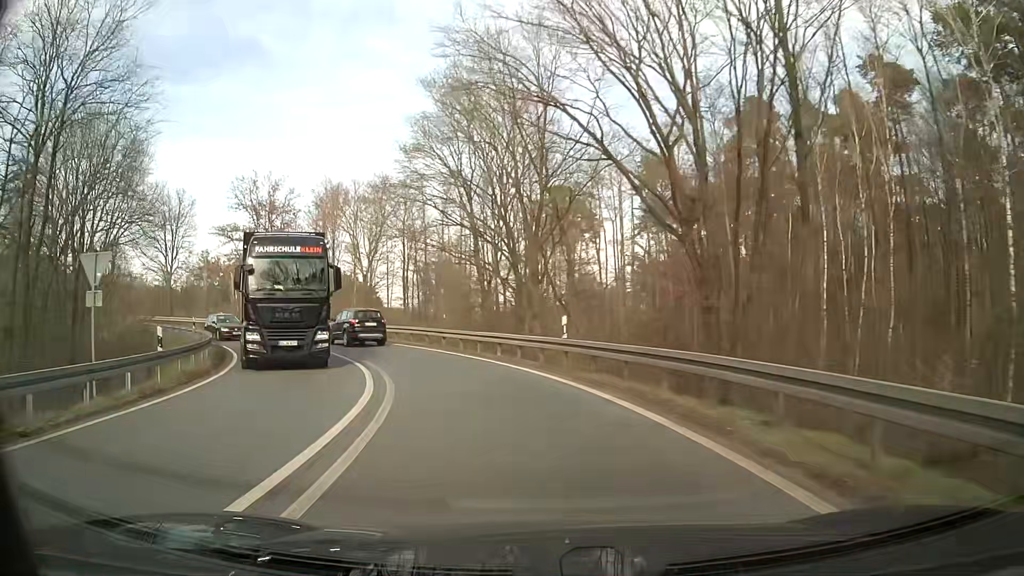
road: trunk_link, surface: asphalt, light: Day
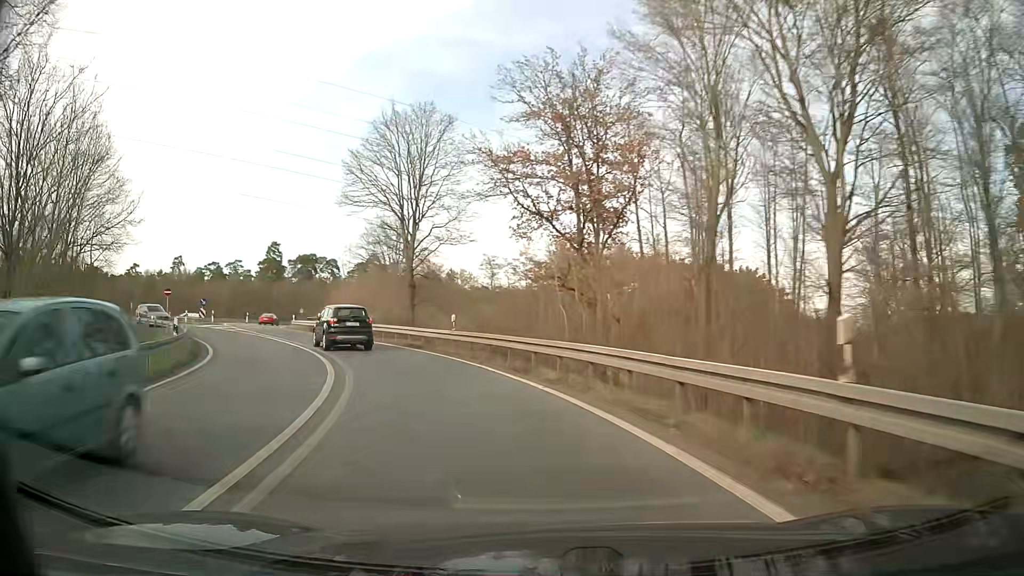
(-9.1, +33.1) m; -33°
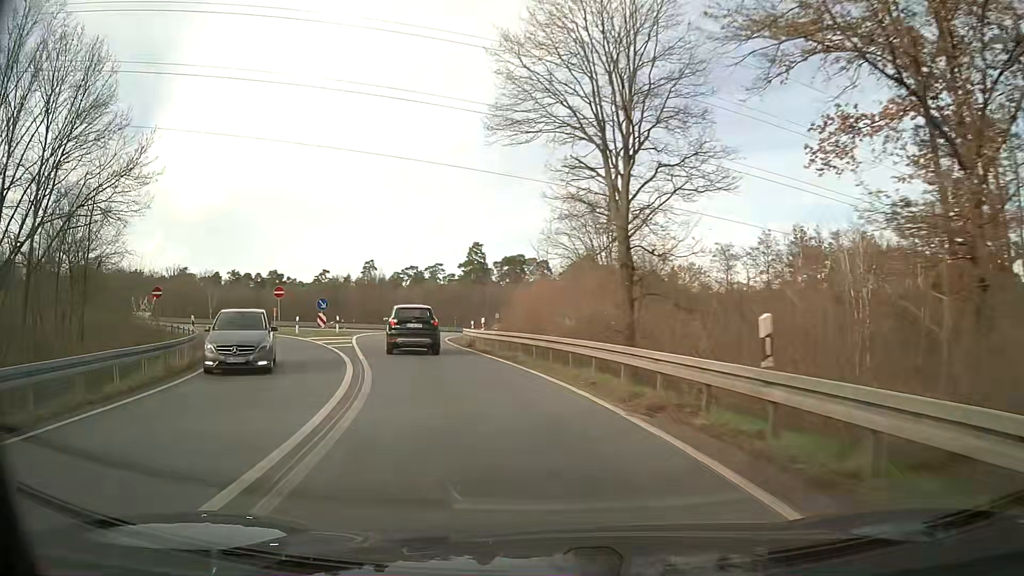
(-2.8, +17.2) m; -18°
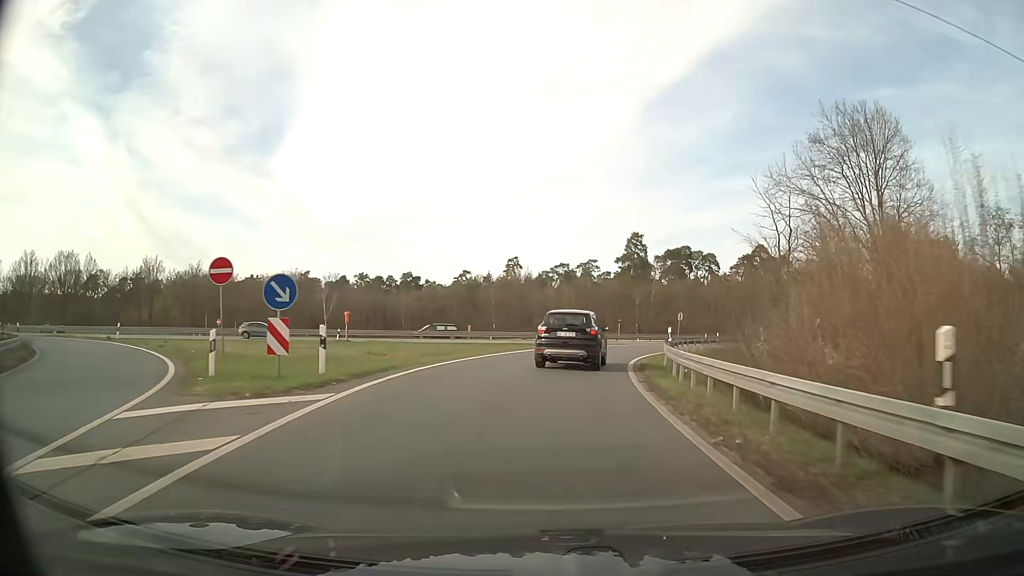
(-4.4, +25.9) m; -13°
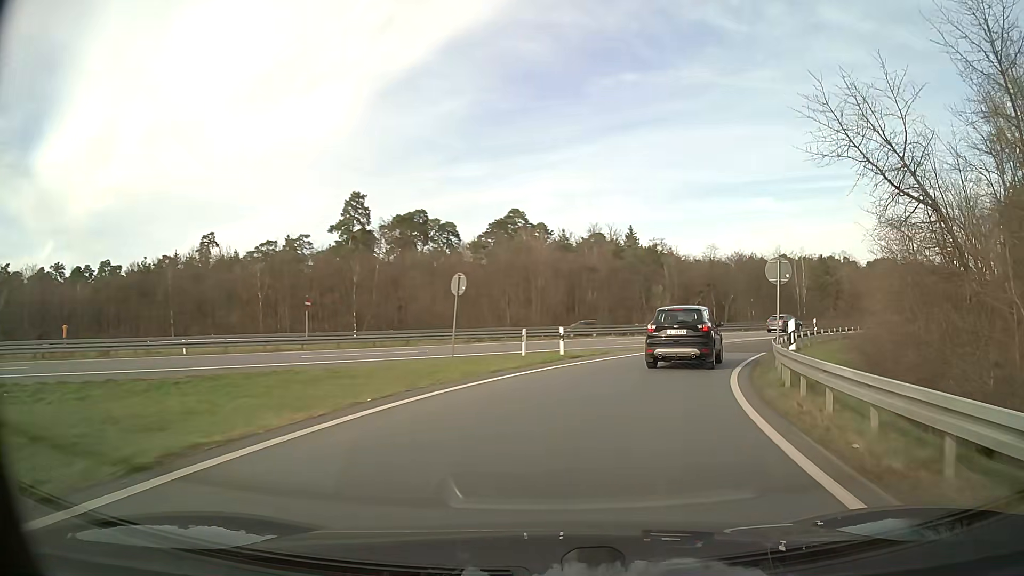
(+5.8, +39.6) m; +23°
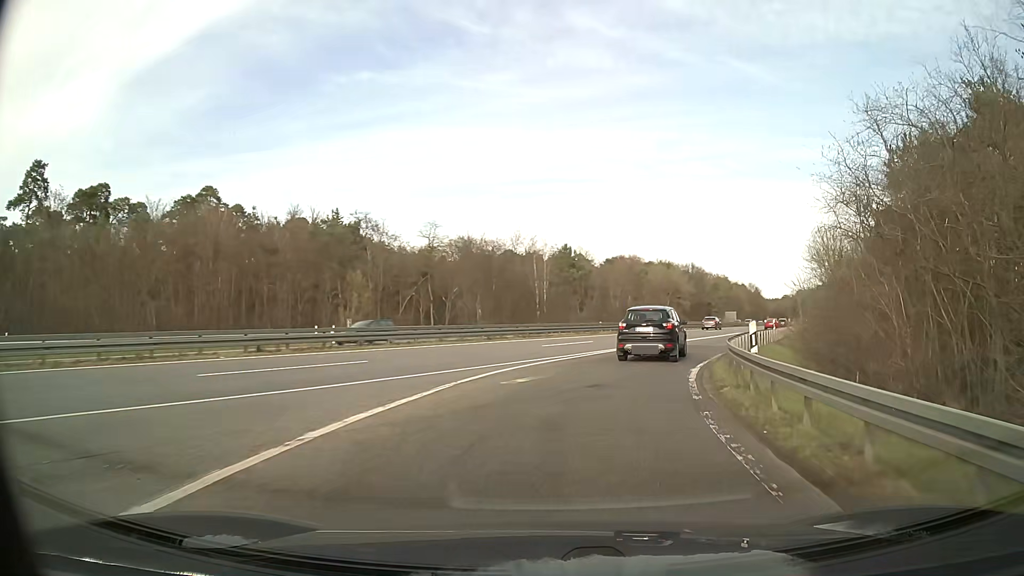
(+5.0, +22.9) m; +24°
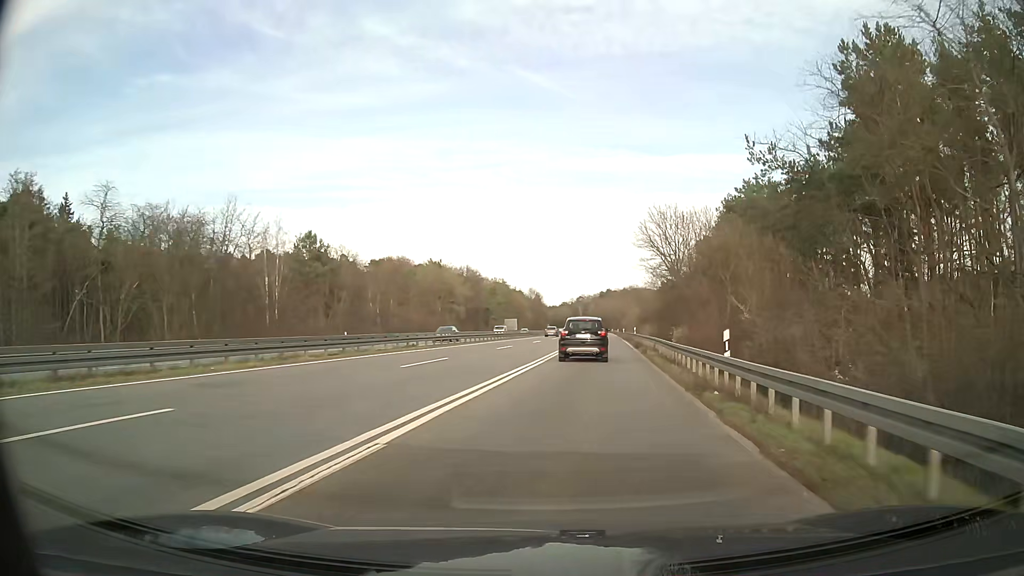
(+4.6, +25.1) m; +19°
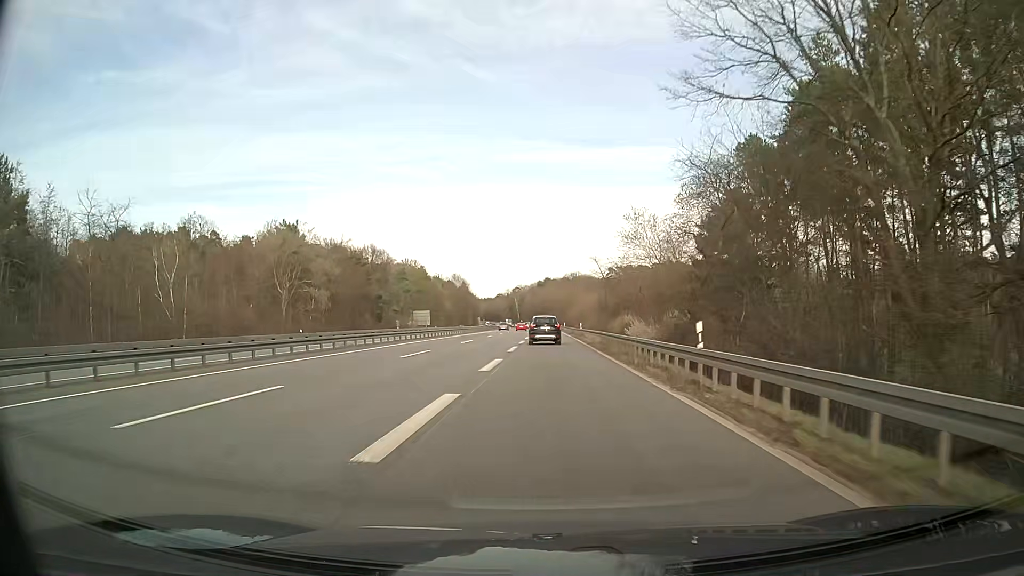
(+4.0, +49.8) m; +6°
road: trunk
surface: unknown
(0, +10) (0, +20) (0, +30) (0, +40) (-1, +50) (-1, +60) (-1, +70) (-2, +80) (-2, +90) (-2, +100) m
